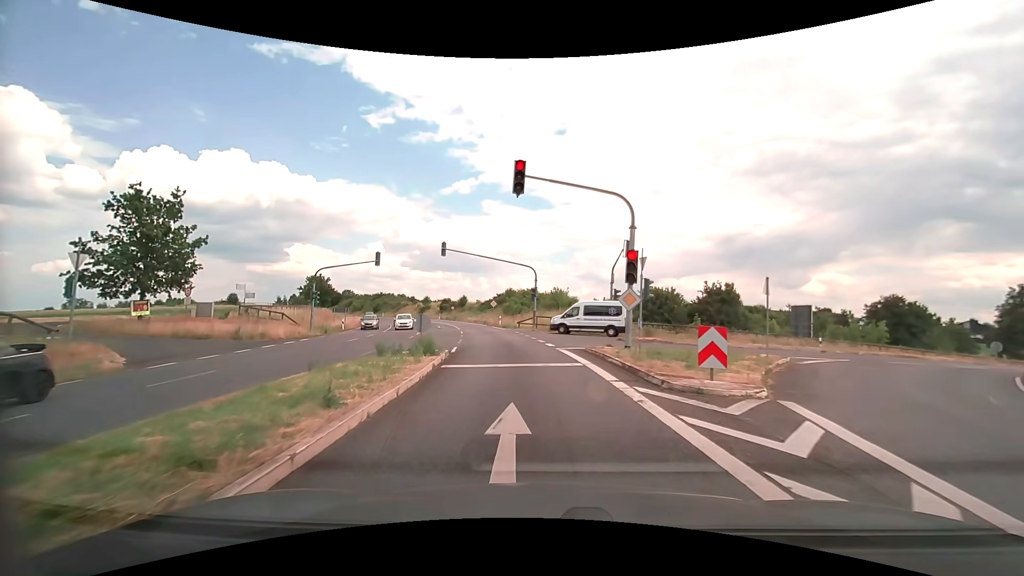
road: secondary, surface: asphalt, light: Day
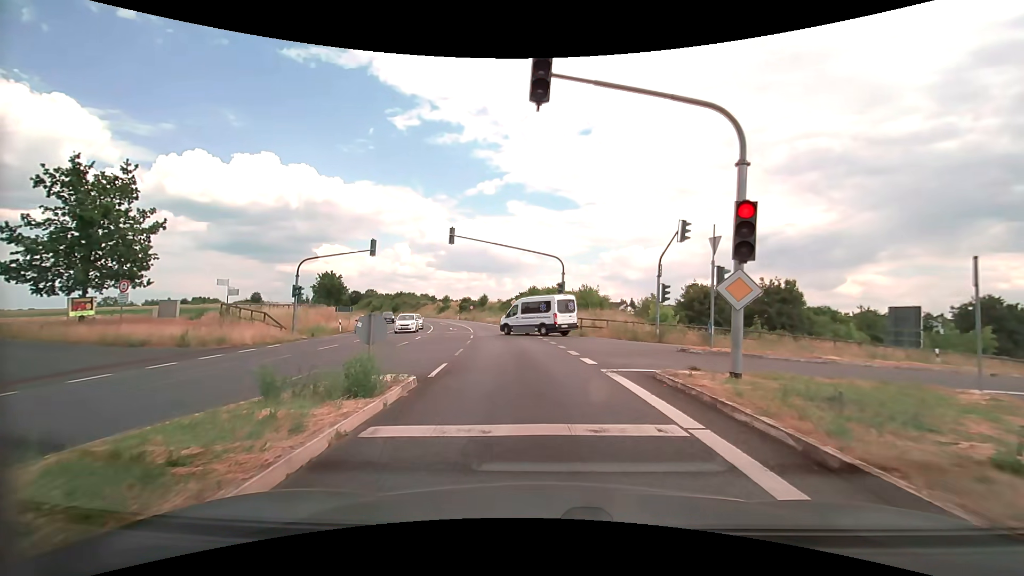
(-0.1, +6.9) m; -3°
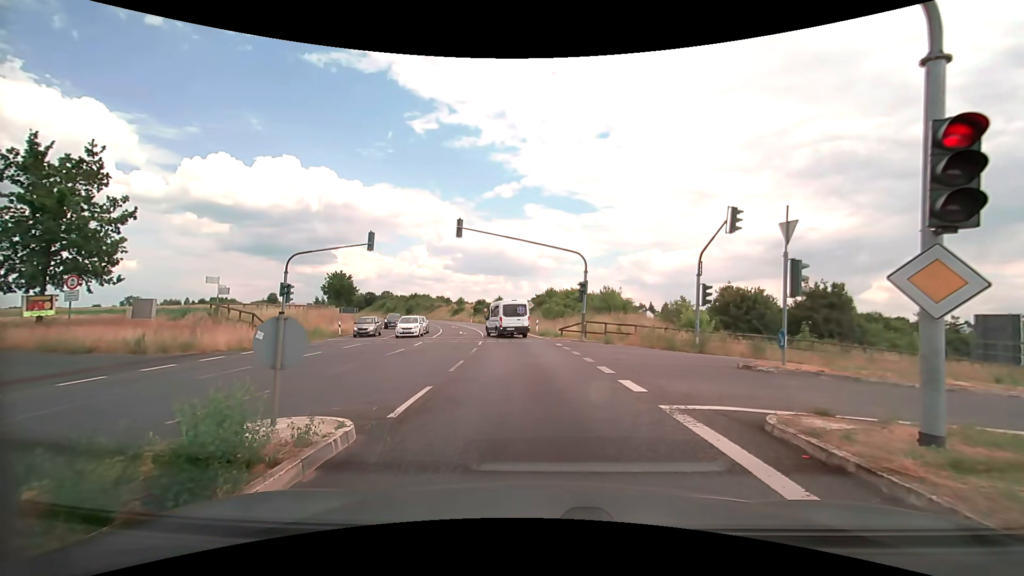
(0.0, +3.7) m; -1°
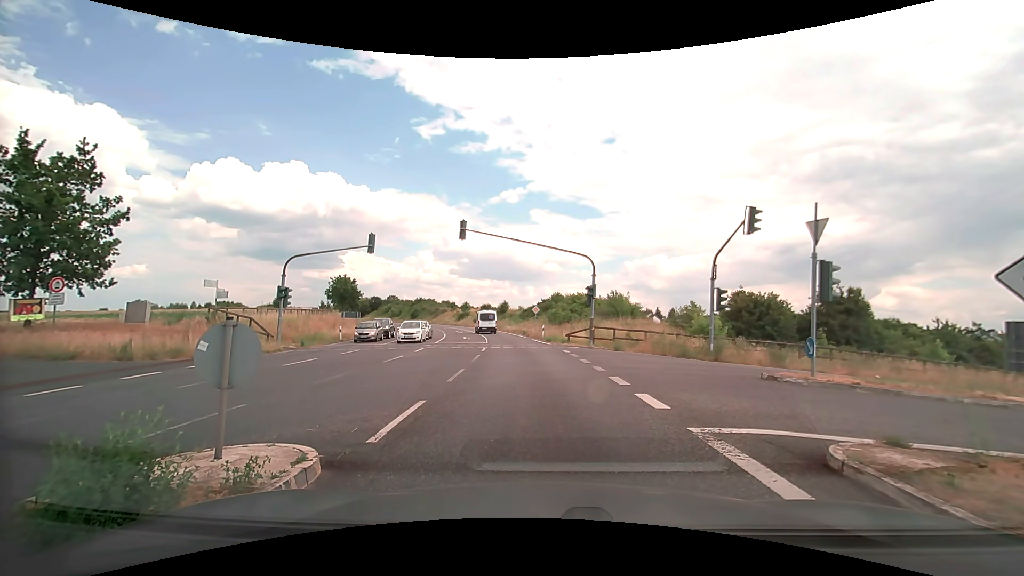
(0.0, +1.0) m; -1°
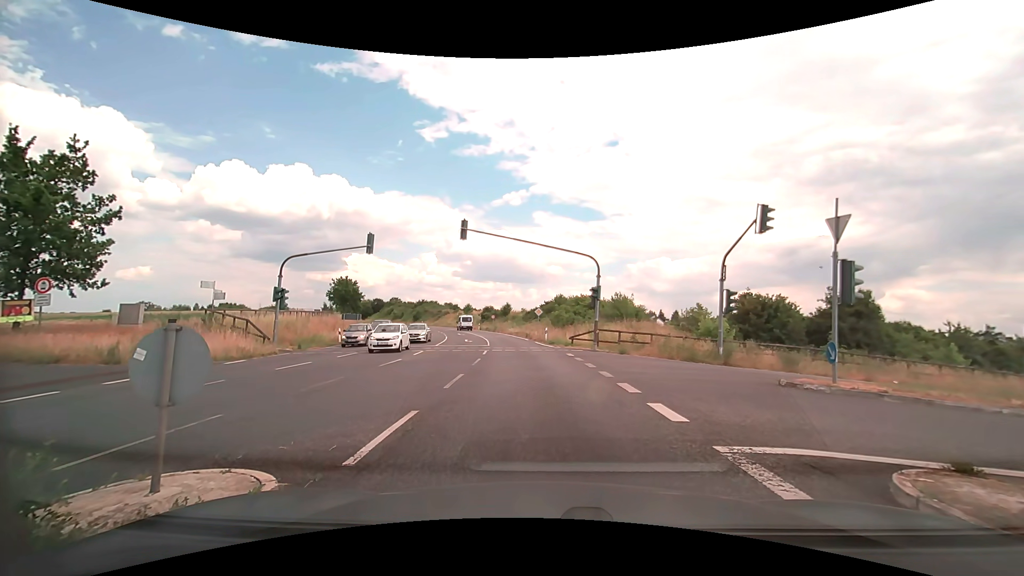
(0.0, +0.9) m; 0°
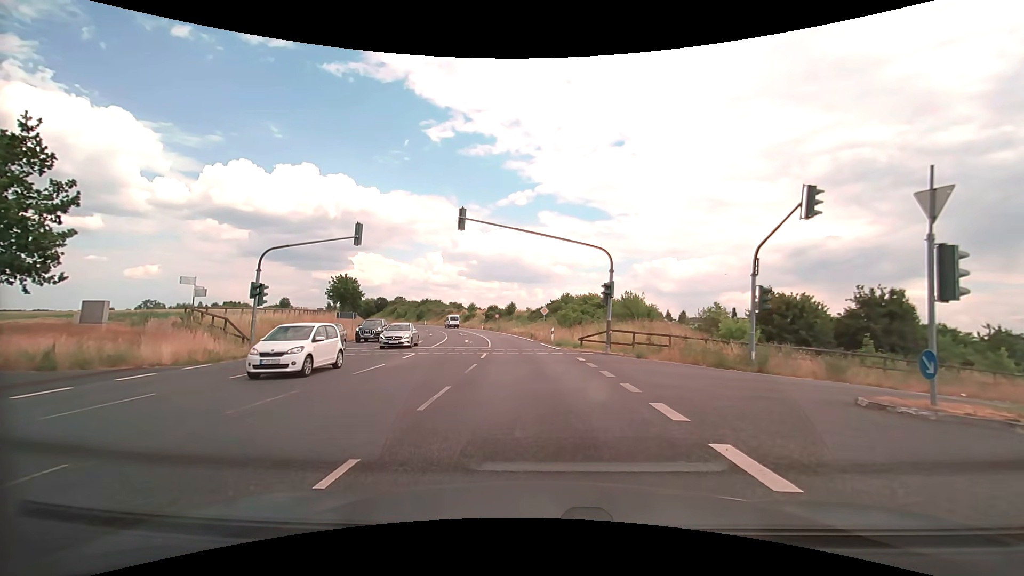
(0.0, +3.1) m; -1°
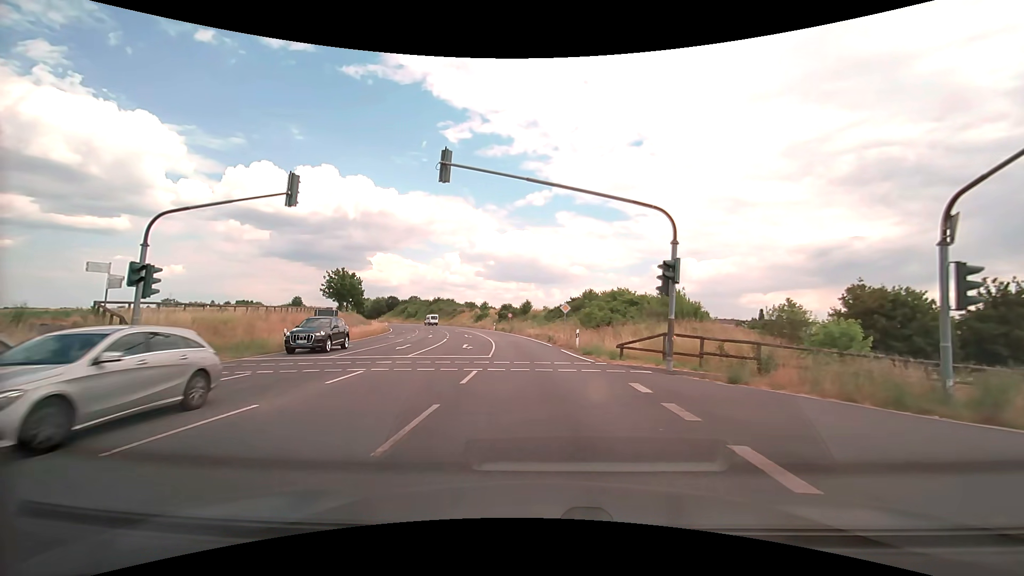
(-0.1, +9.3) m; -2°
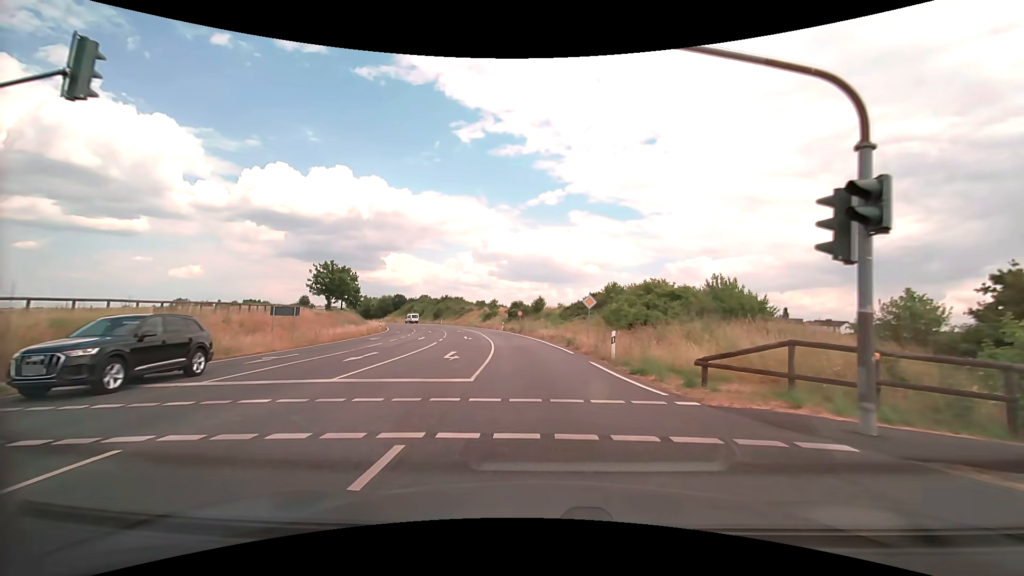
(-0.1, +9.2) m; -2°
(0, +10) (-1, +20) (-1, +30) (-2, +40) (-4, +50) (-6, +60) (-8, +69) (-11, +79) (-14, +88) (-17, +98) m
